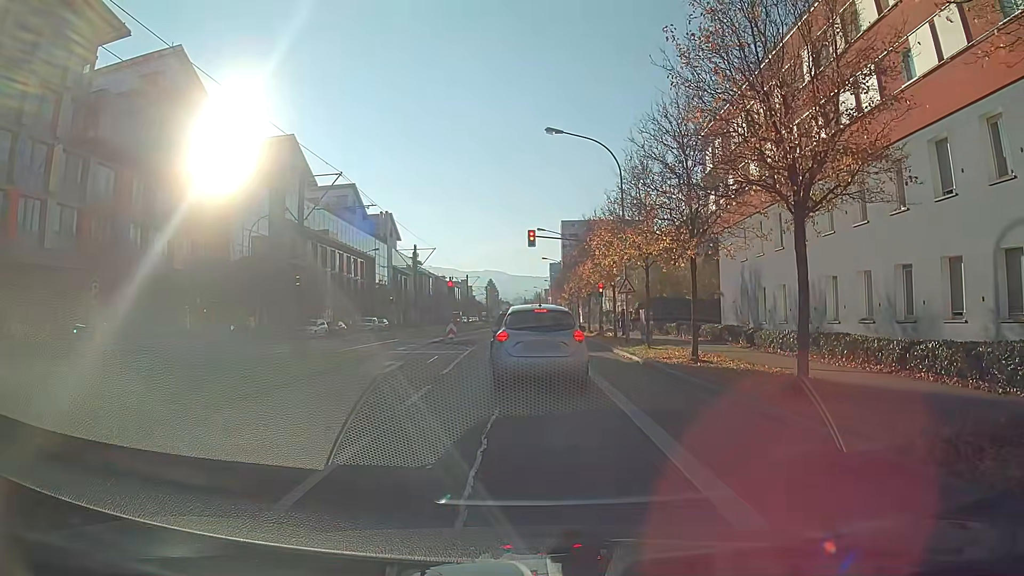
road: secondary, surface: asphalt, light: Day
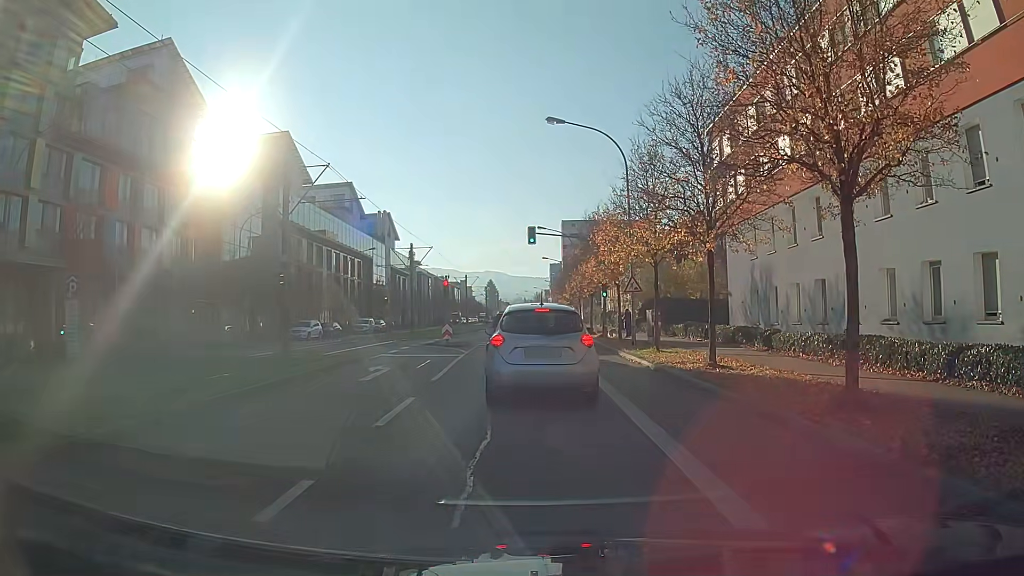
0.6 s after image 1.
(0.0, +1.7) m; 0°
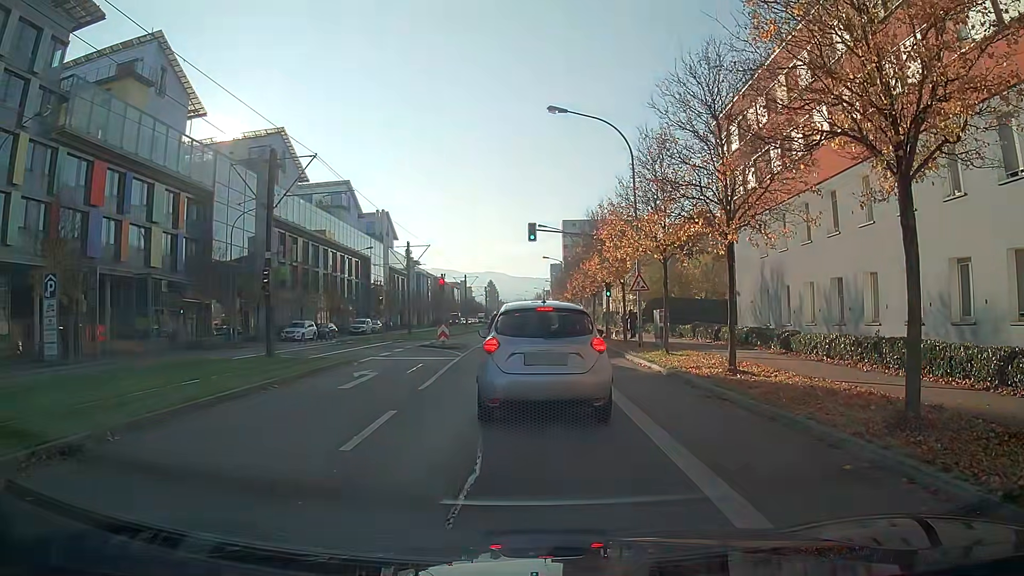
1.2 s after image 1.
(0.0, +1.6) m; 0°
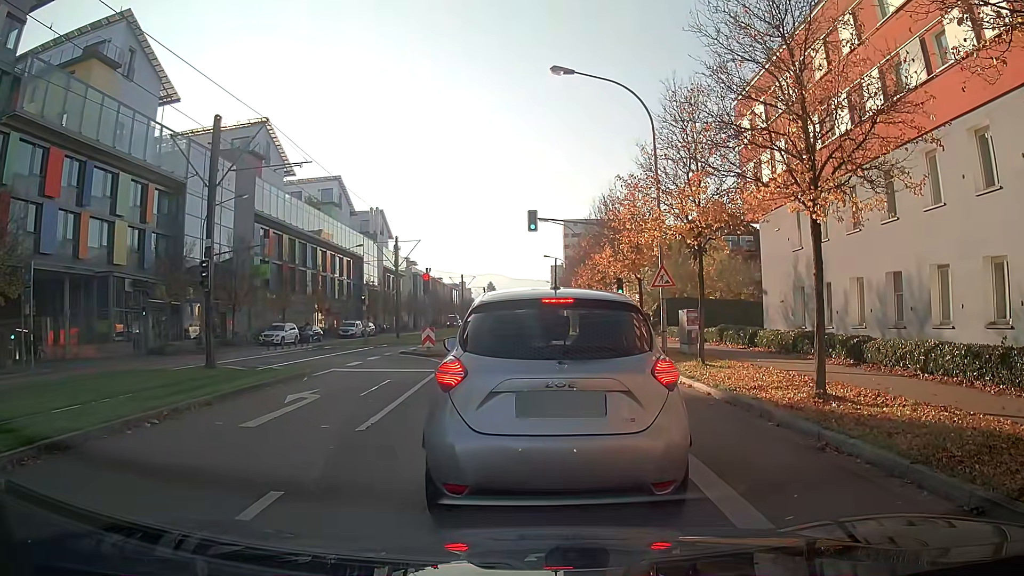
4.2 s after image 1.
(0.0, +4.5) m; 0°
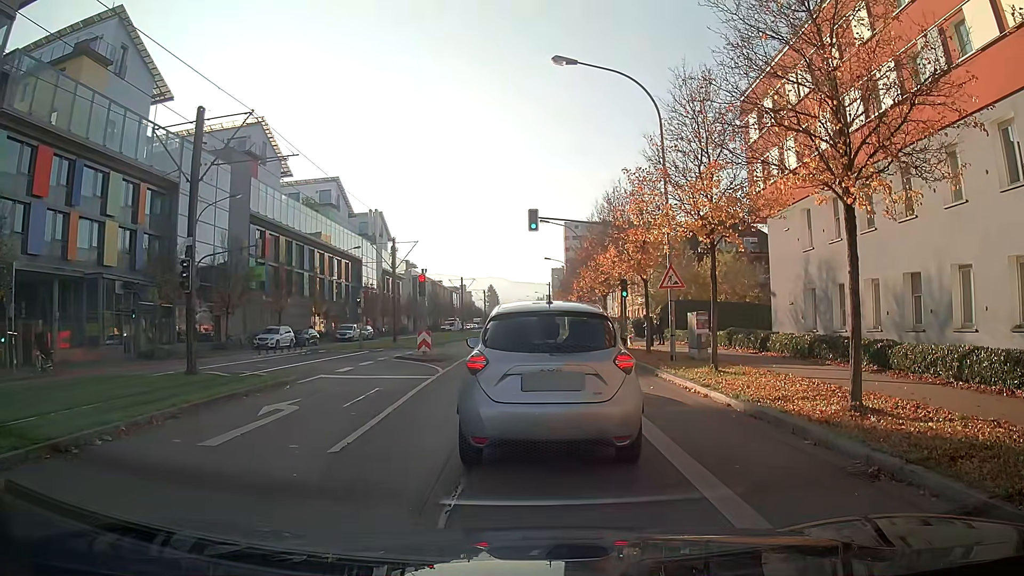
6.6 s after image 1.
(0.0, +1.3) m; 0°
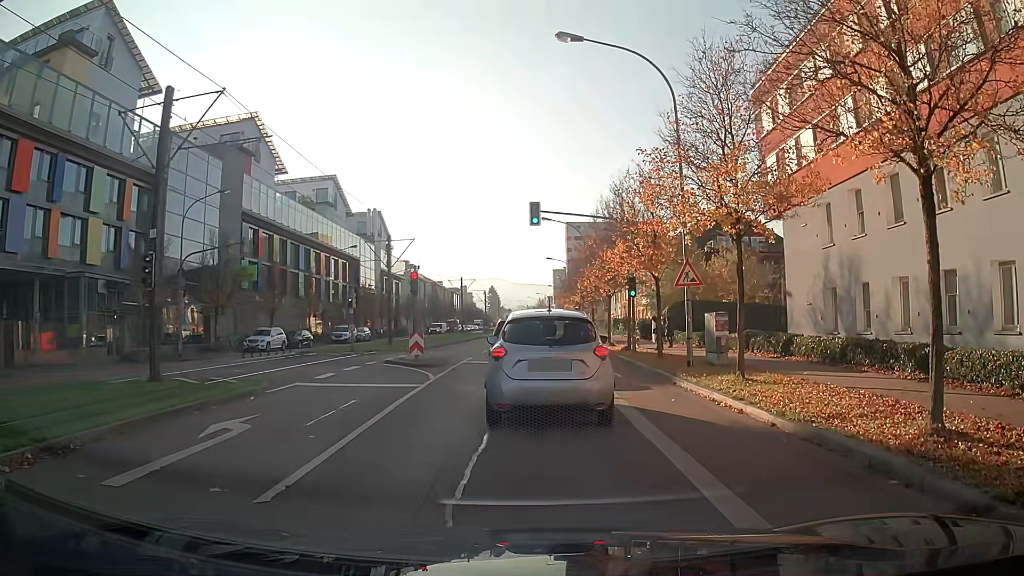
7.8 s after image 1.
(+0.1, +2.2) m; +2°
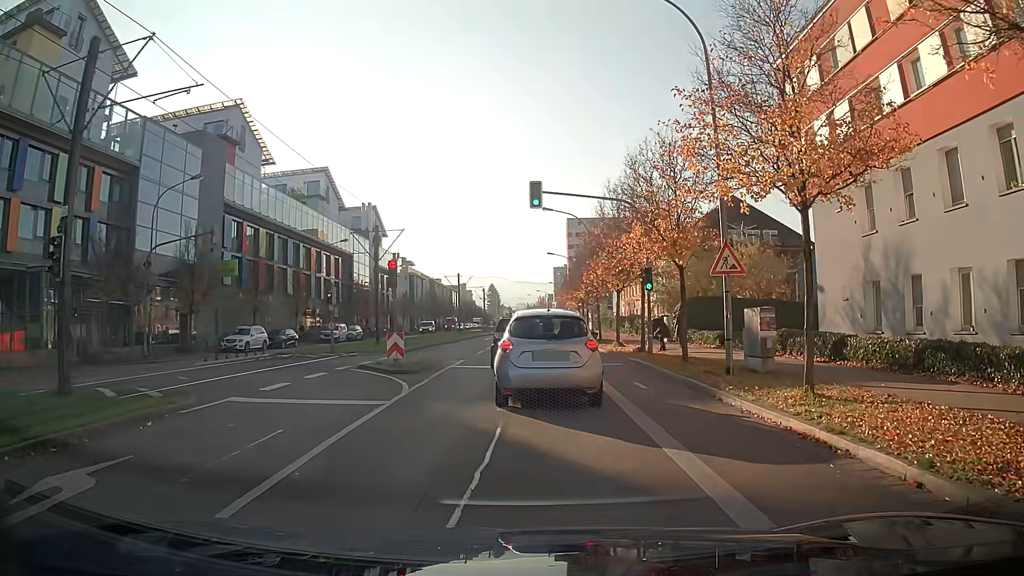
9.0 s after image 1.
(0.0, +3.9) m; 0°
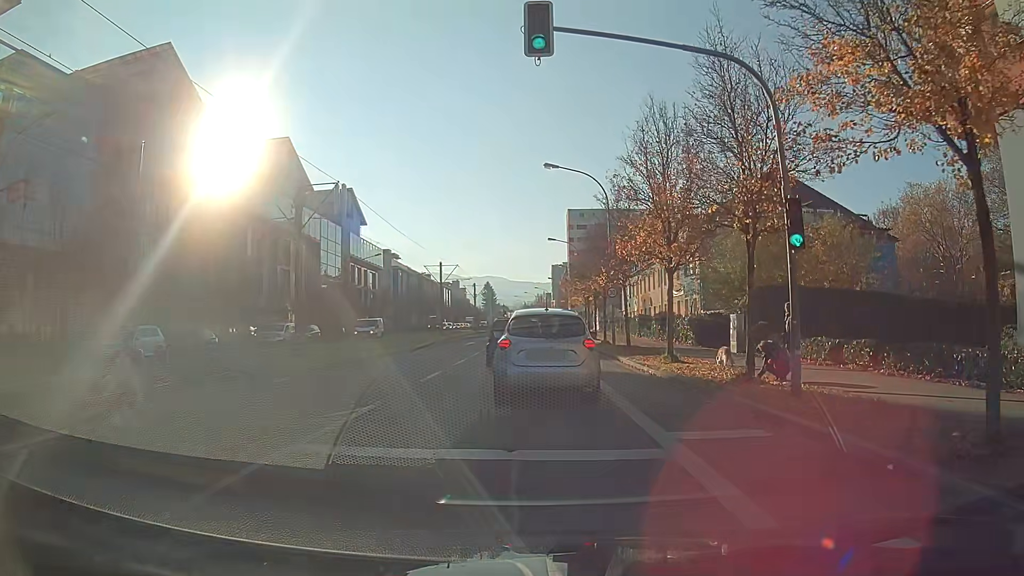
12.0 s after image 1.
(-0.2, +14.0) m; -1°
